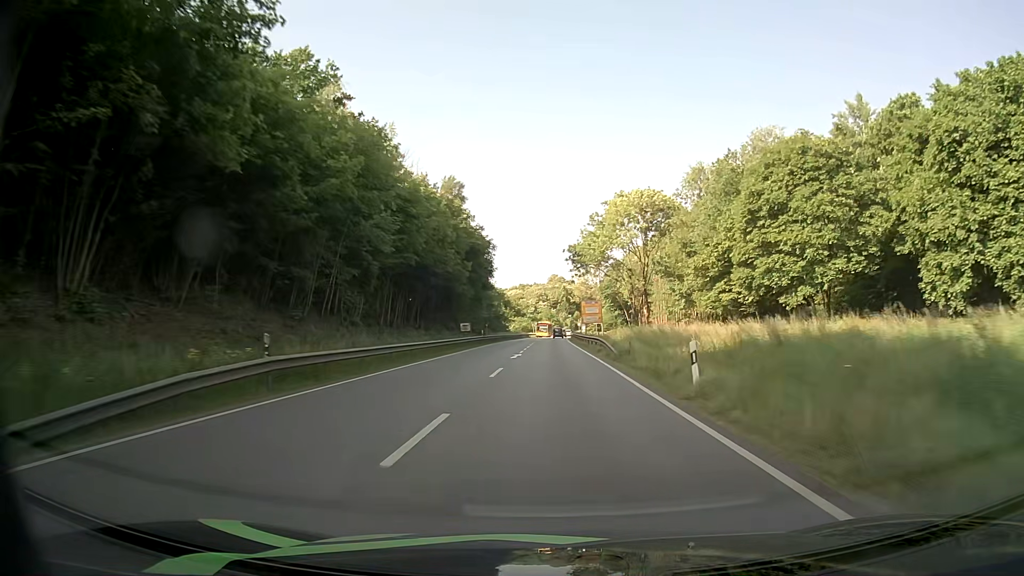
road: primary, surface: asphalt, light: Day
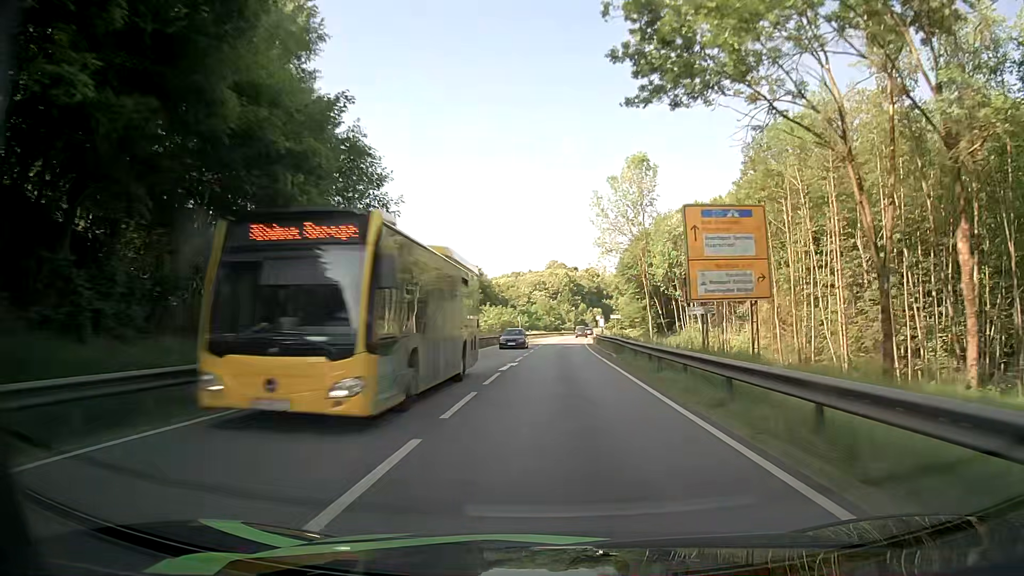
(+0.2, +63.1) m; 0°
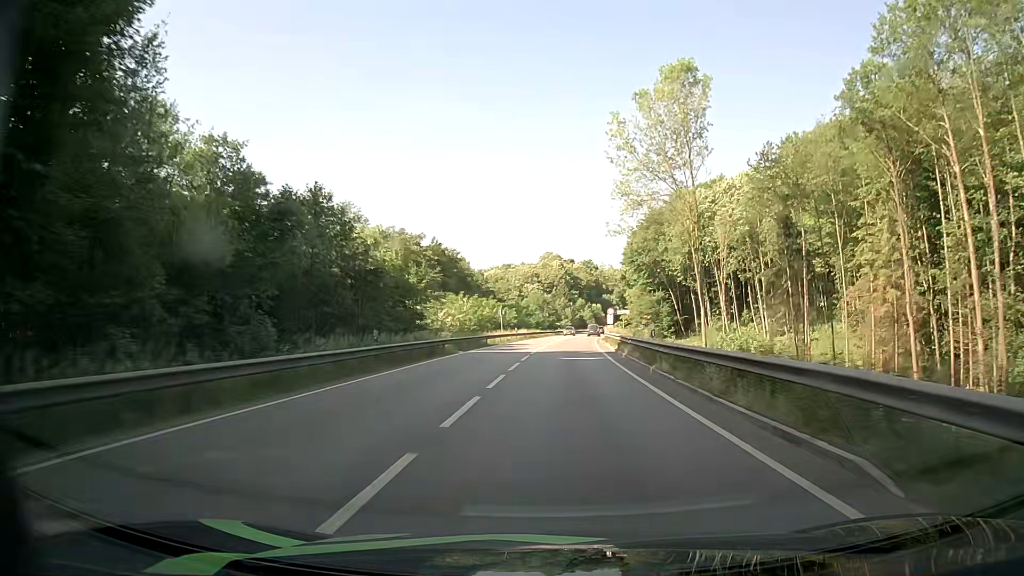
(+0.1, +24.9) m; 0°
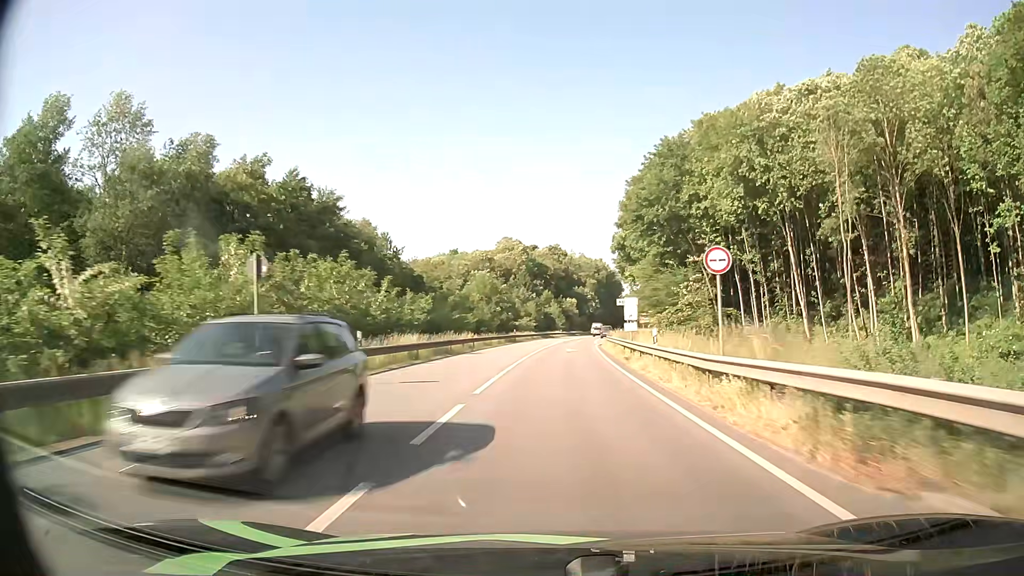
(+1.2, +49.3) m; +3°
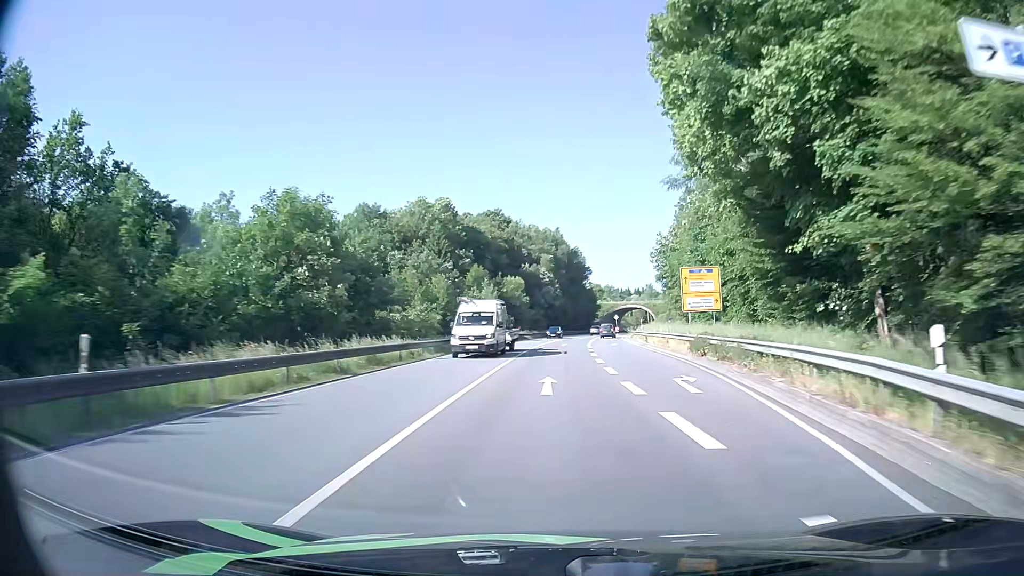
(+2.4, +61.1) m; +5°
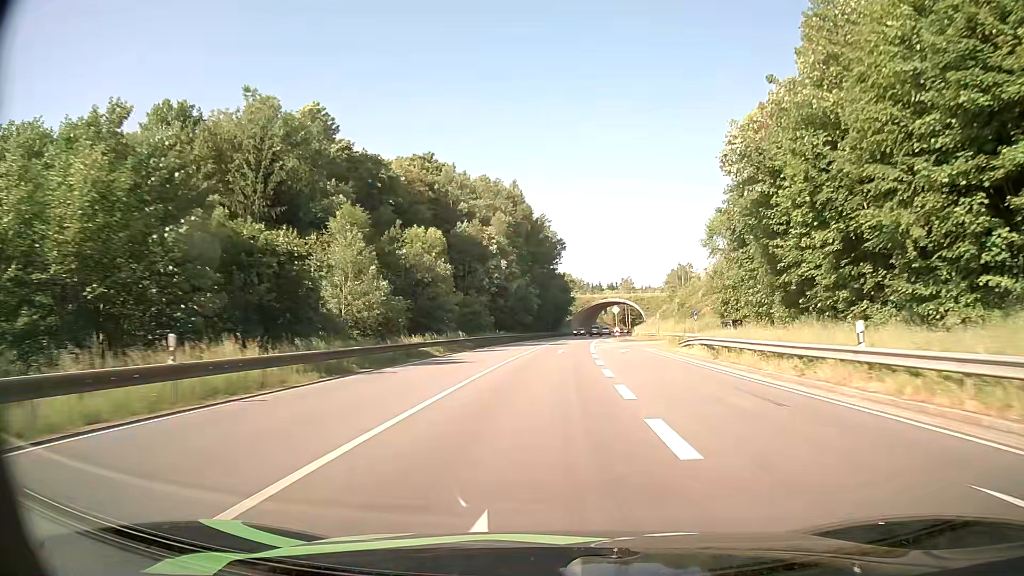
(+1.4, +48.7) m; +3°
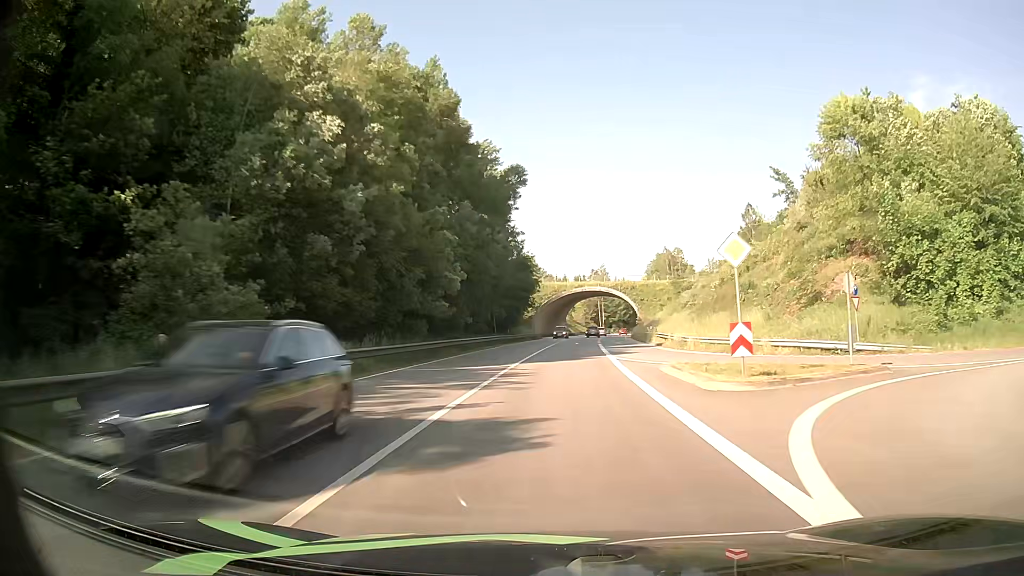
(+1.1, +48.9) m; +3°
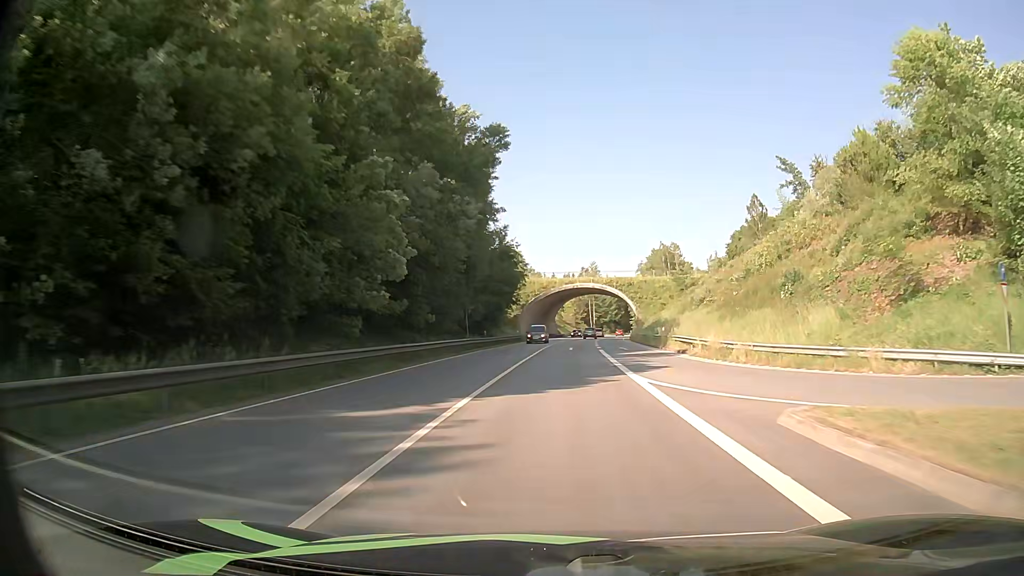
(+0.1, +12.3) m; +1°
(0, +10) (0, +20) (+1, +30) (+1, +40) (+2, +50) (+2, +60) (+3, +70) (+4, +80) (+5, +90) (+6, +100) m
